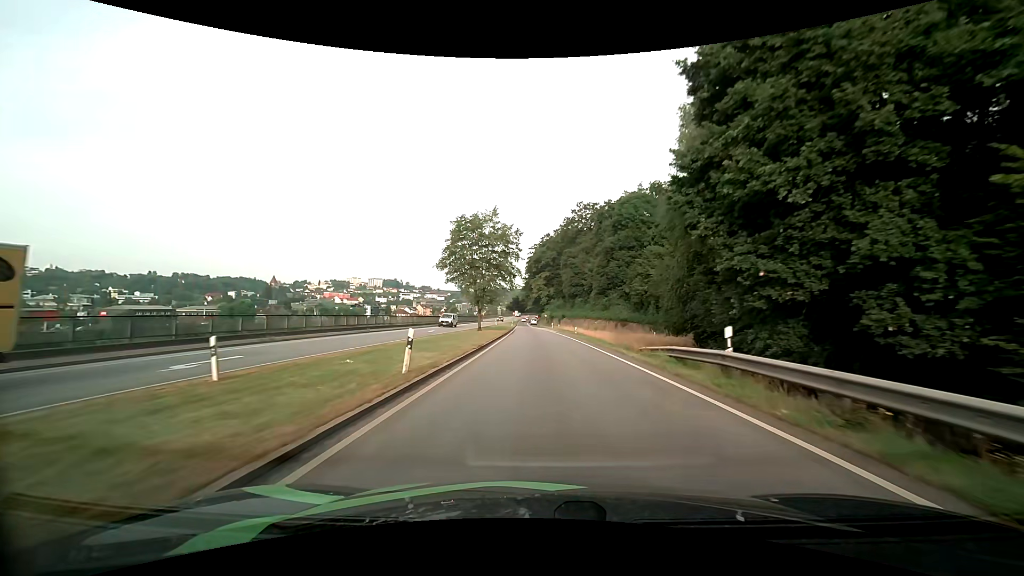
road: primary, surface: asphalt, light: Day
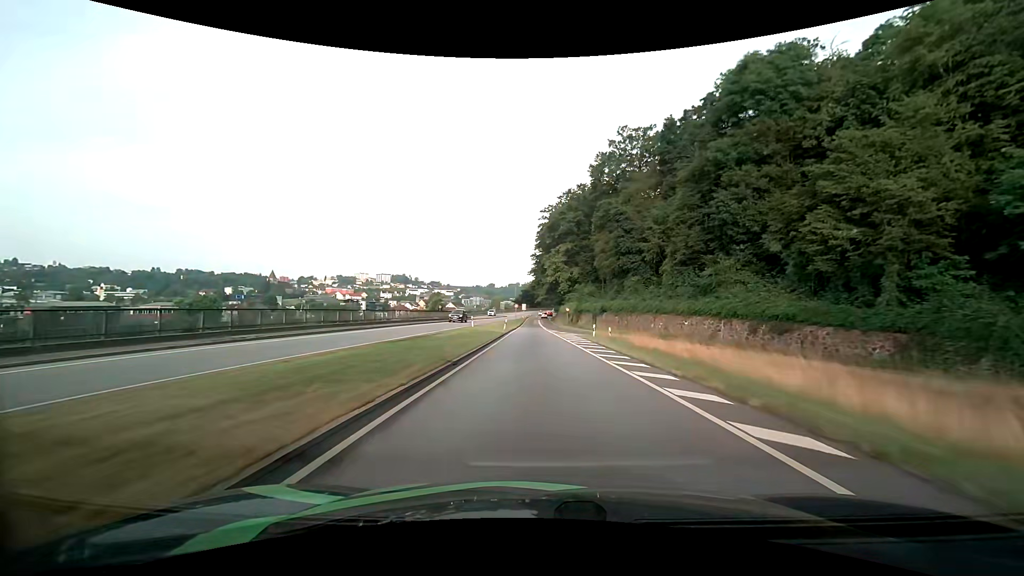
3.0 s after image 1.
(-0.5, +48.3) m; -2°
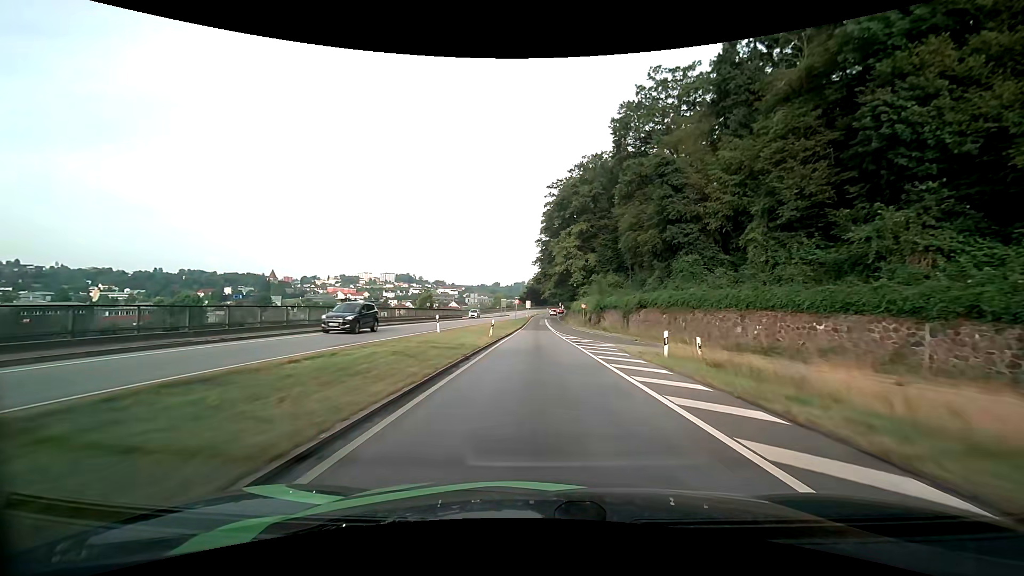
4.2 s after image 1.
(-0.1, +18.4) m; -1°
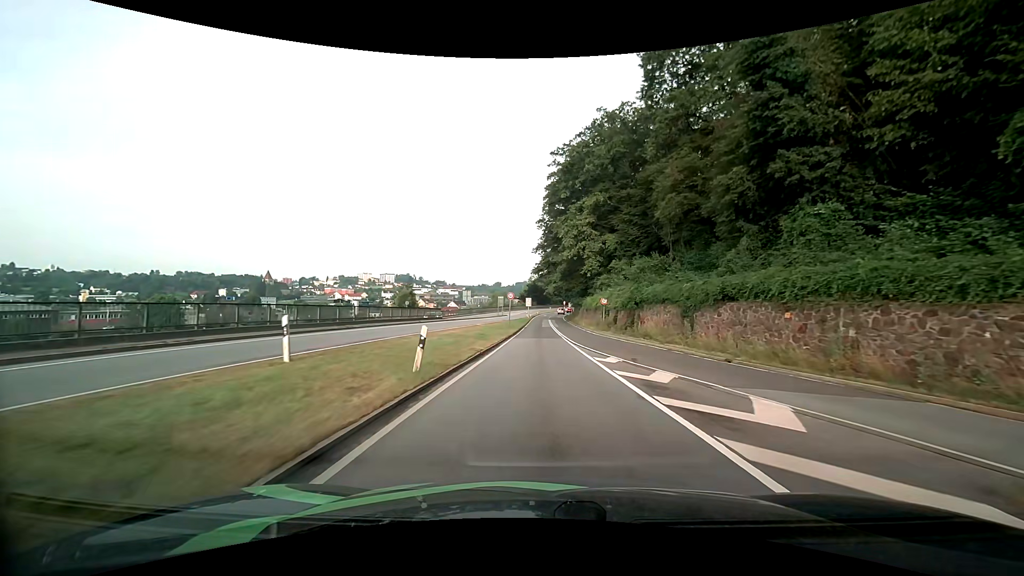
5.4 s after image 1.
(0.0, +17.3) m; 0°
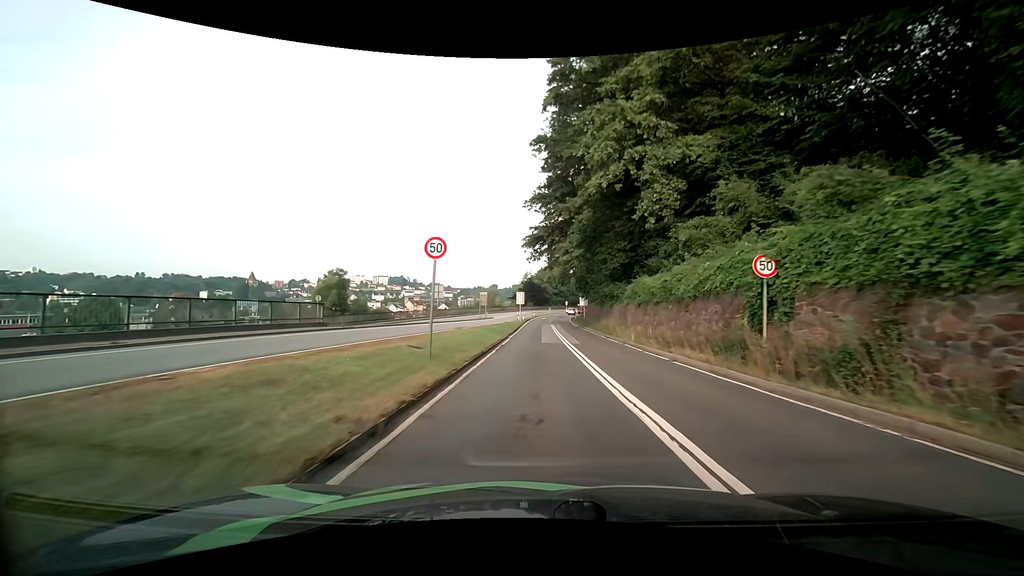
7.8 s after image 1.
(0.0, +31.6) m; 0°
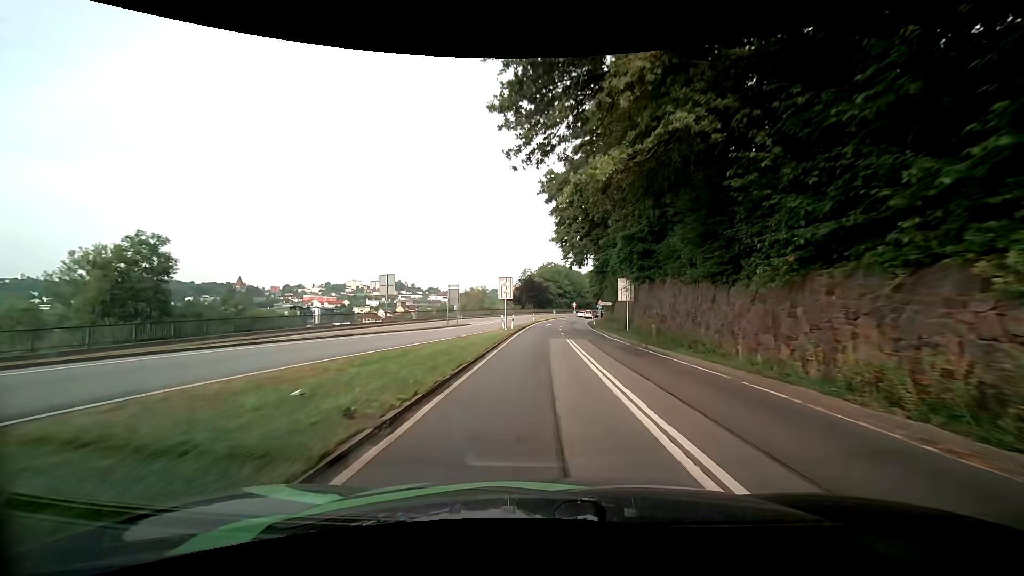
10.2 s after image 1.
(+0.2, +30.7) m; 0°
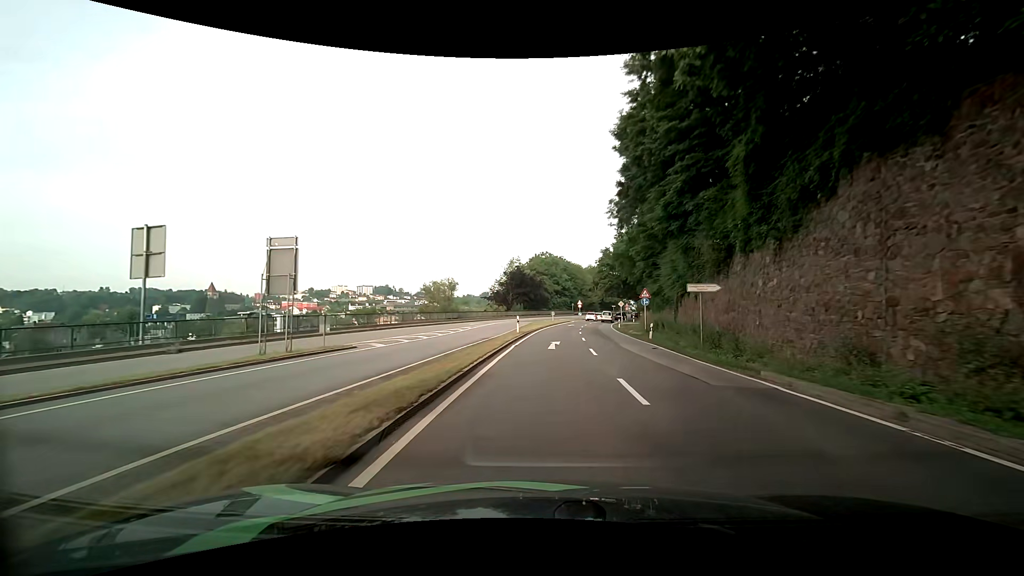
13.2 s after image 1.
(+0.1, +35.3) m; +1°
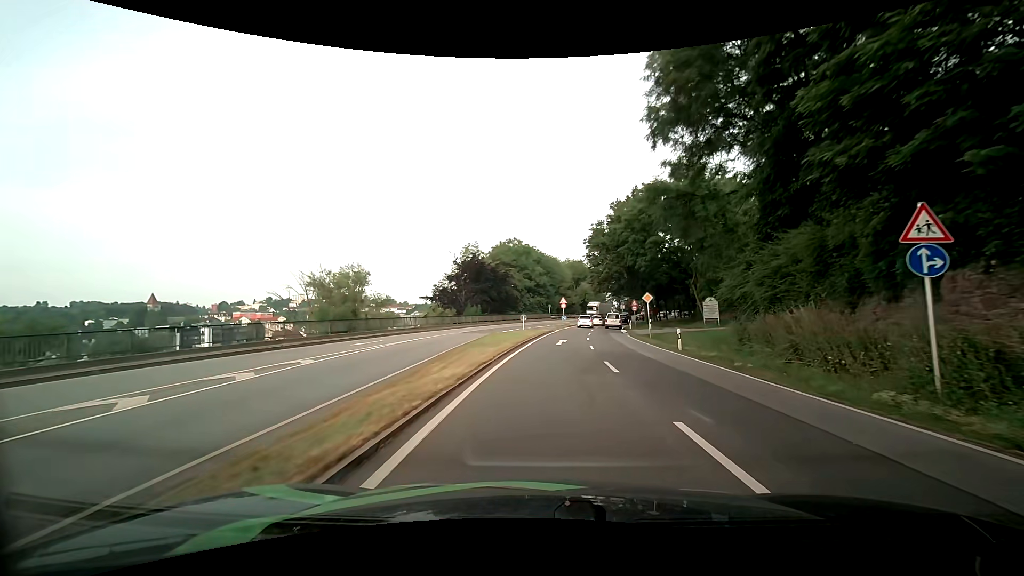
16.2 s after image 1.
(+0.9, +31.1) m; +3°
